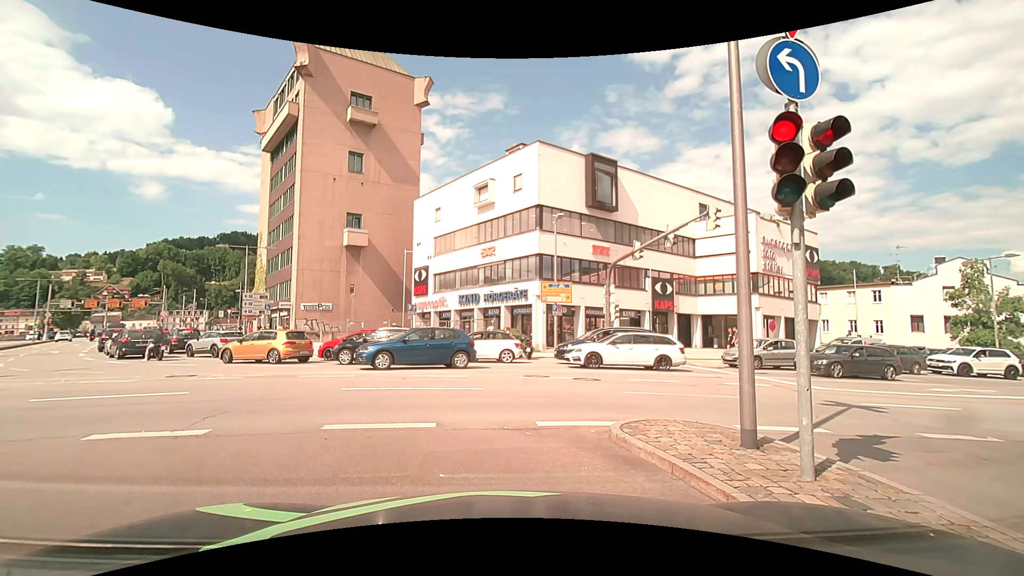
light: Day
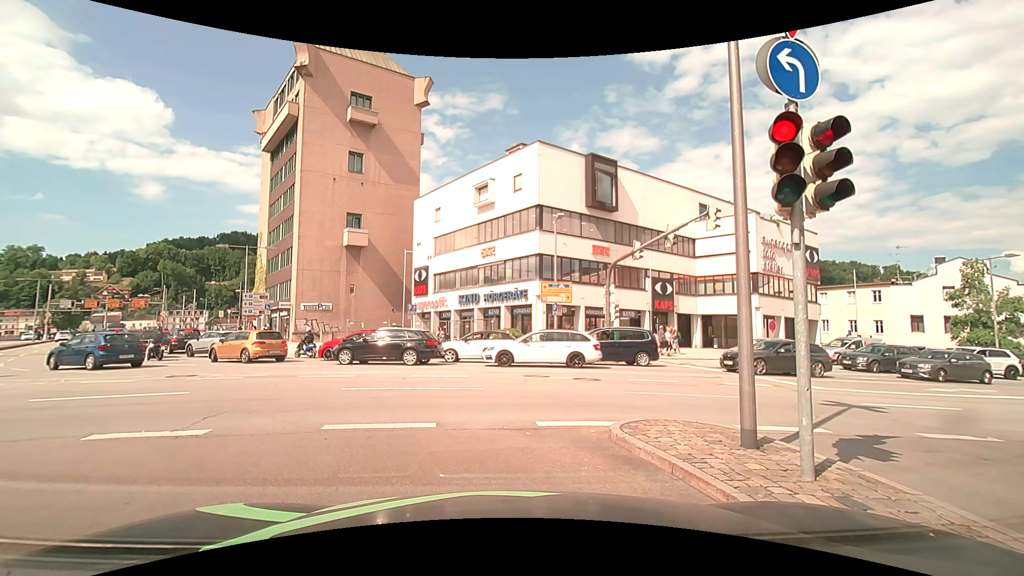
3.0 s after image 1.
(0.0, 0.0) m; 0°
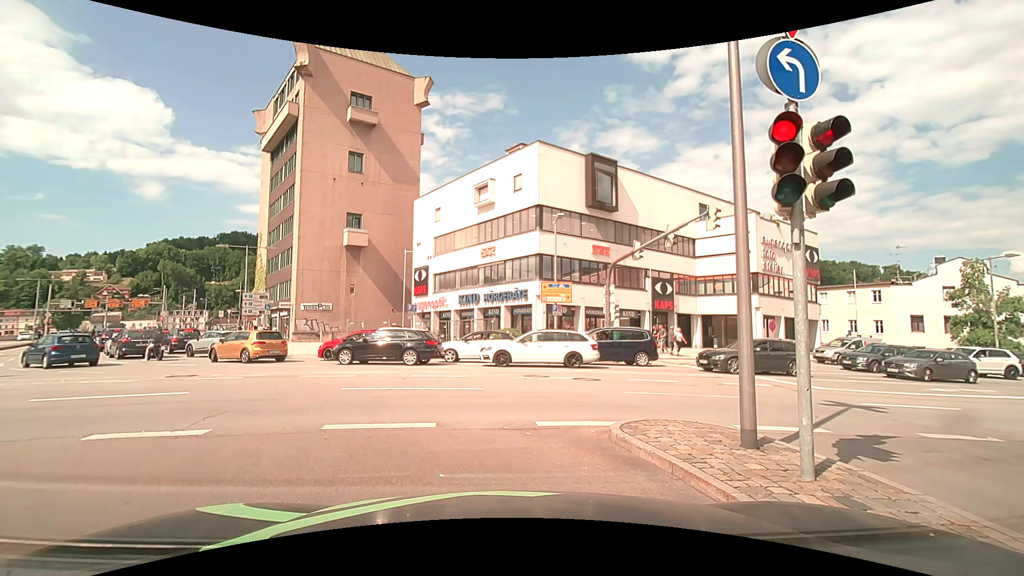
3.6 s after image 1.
(0.0, 0.0) m; 0°
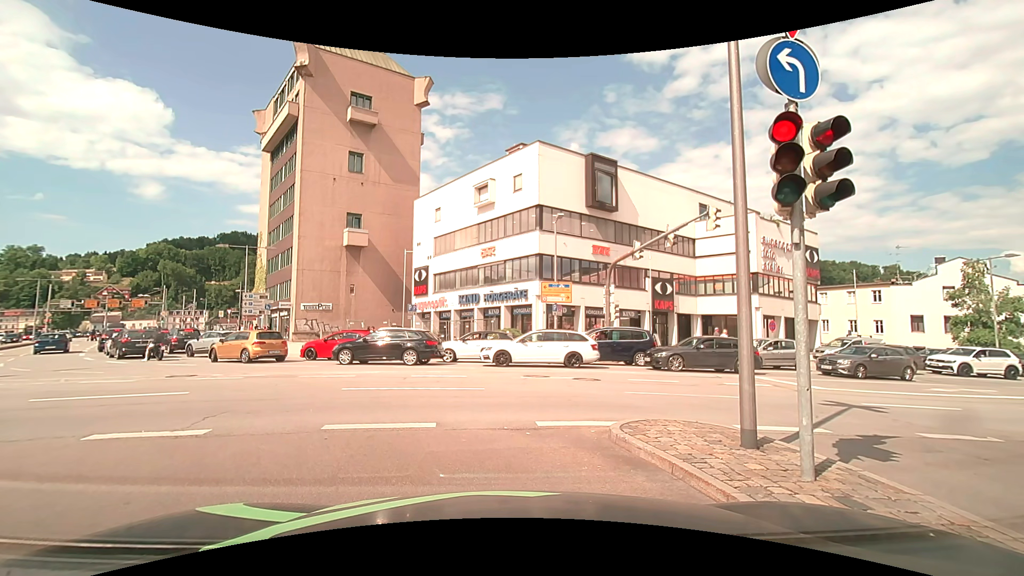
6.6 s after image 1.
(0.0, 0.0) m; 0°
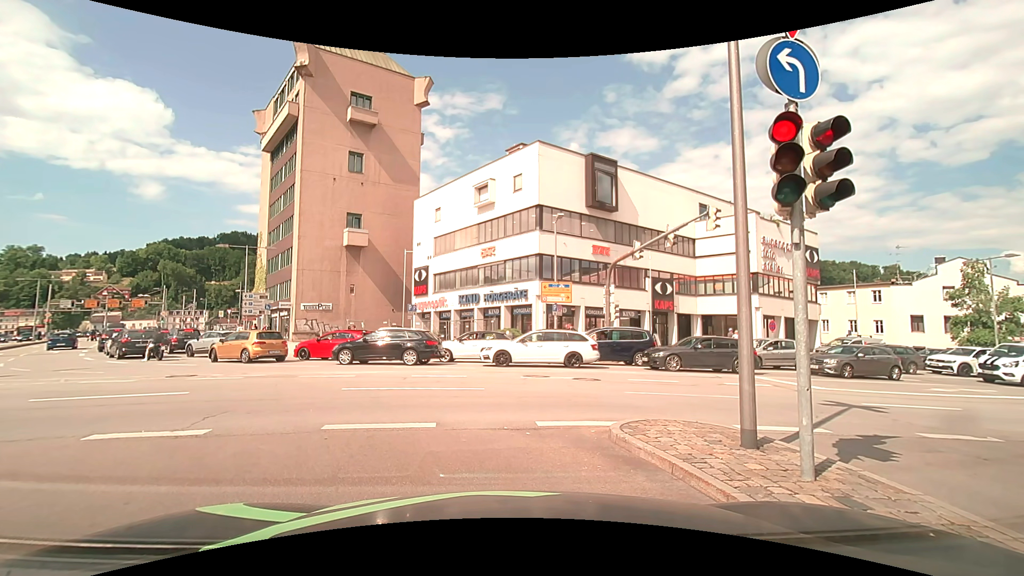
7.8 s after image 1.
(0.0, 0.0) m; 0°
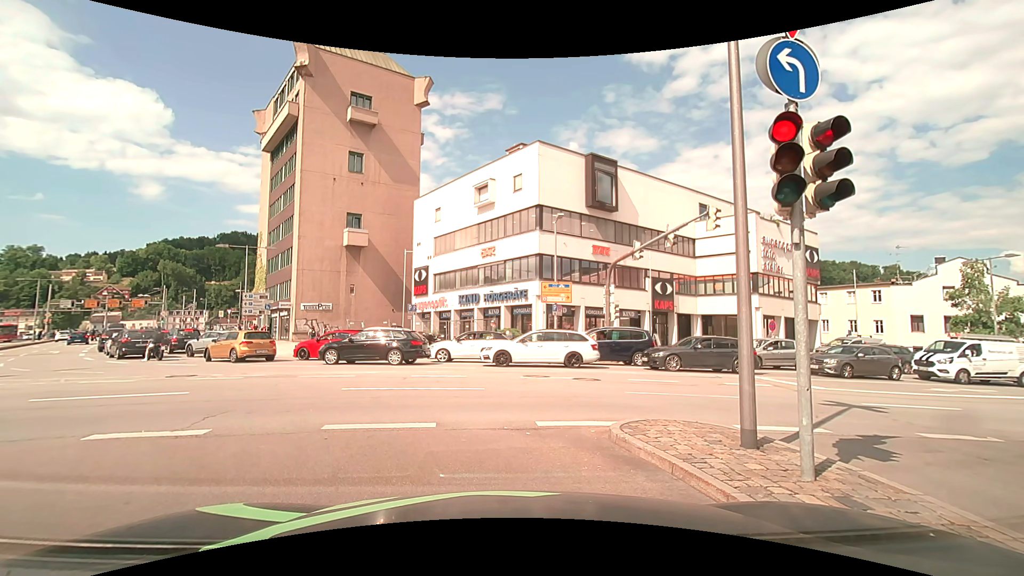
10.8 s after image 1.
(0.0, 0.0) m; 0°
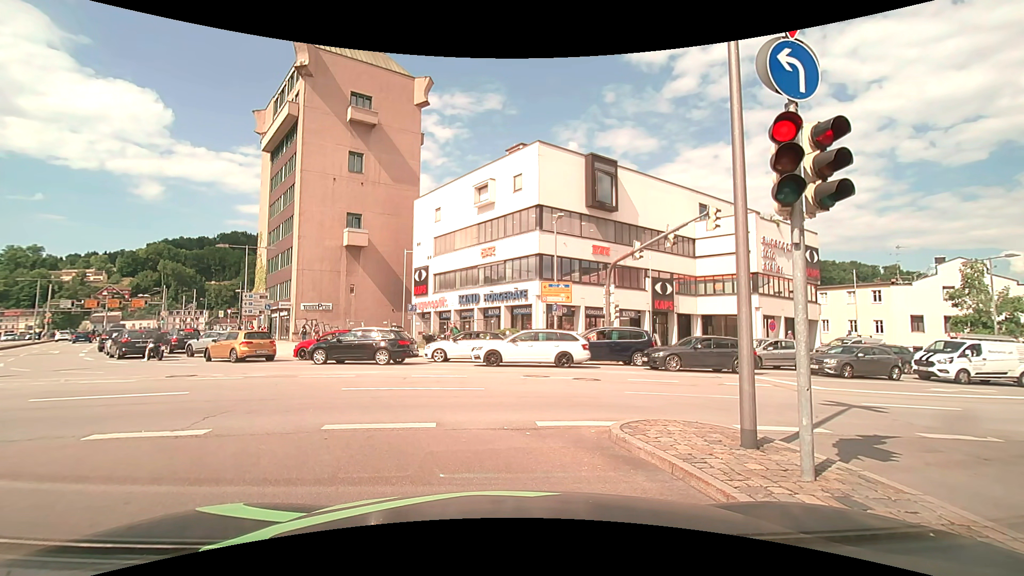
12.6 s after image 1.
(0.0, 0.0) m; 0°
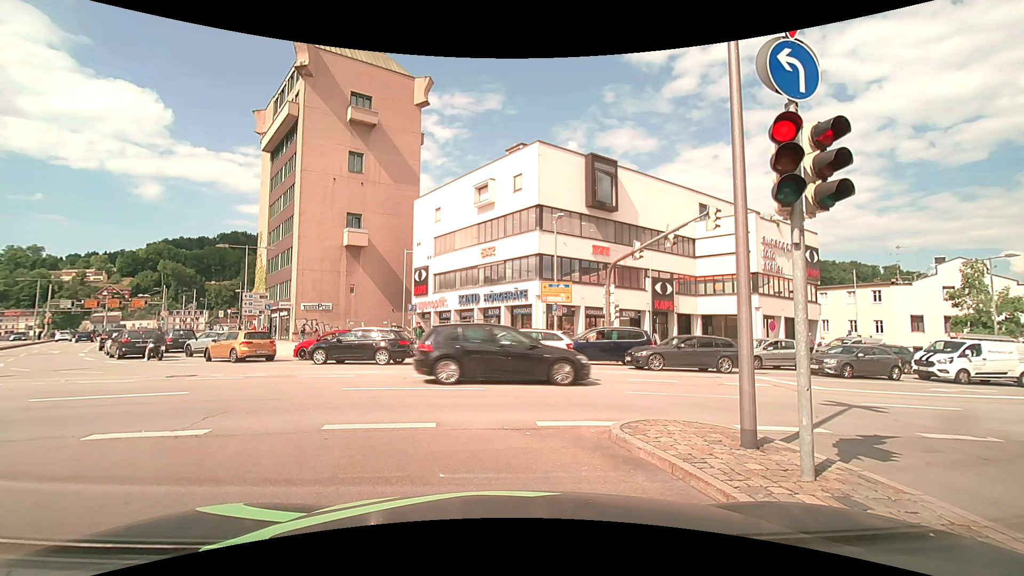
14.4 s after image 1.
(0.0, 0.0) m; 0°
